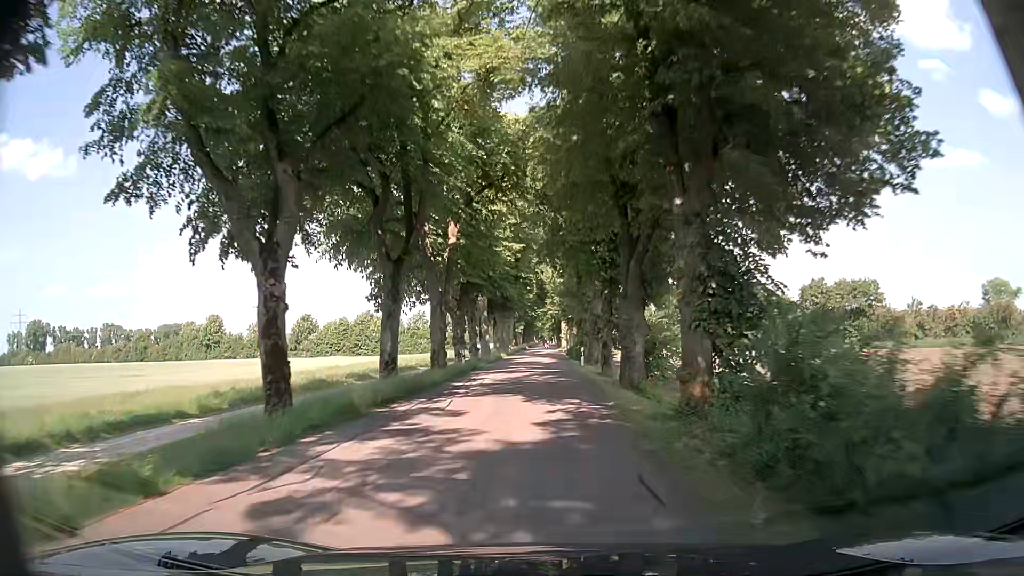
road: tertiary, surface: asphalt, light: Day
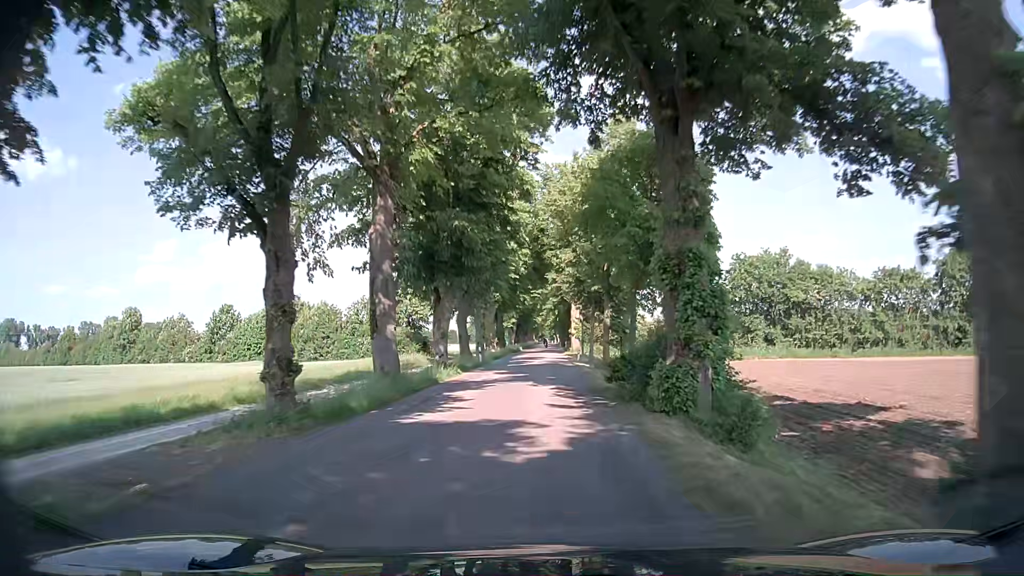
(-0.1, +35.0) m; 0°
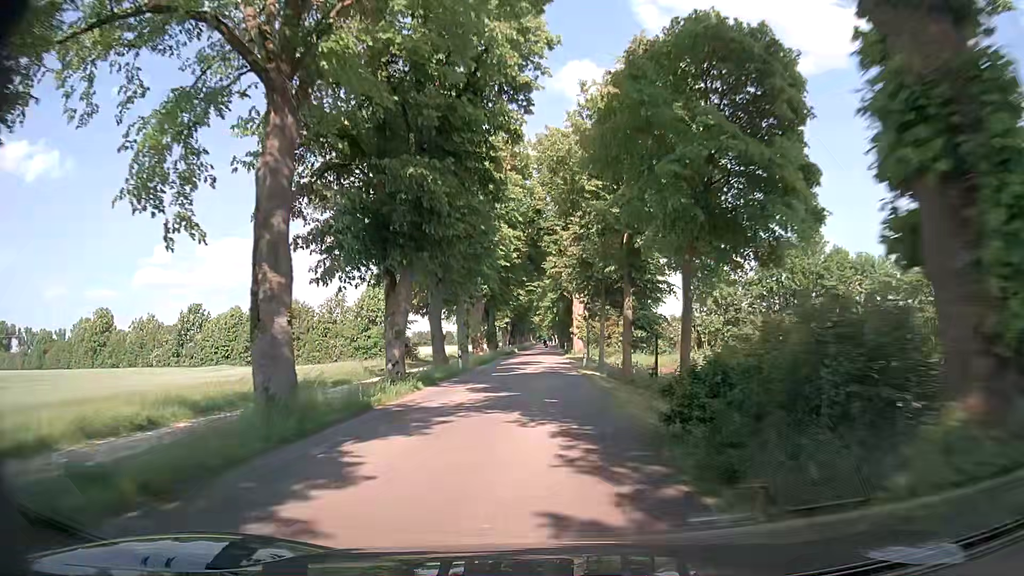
(0.0, +8.9) m; +1°
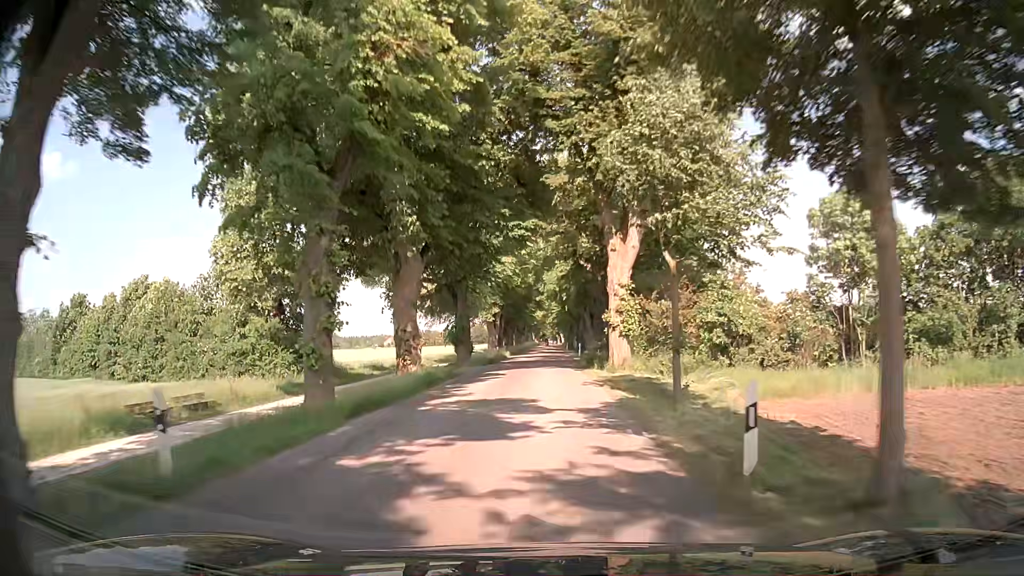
(-0.4, +26.9) m; 0°
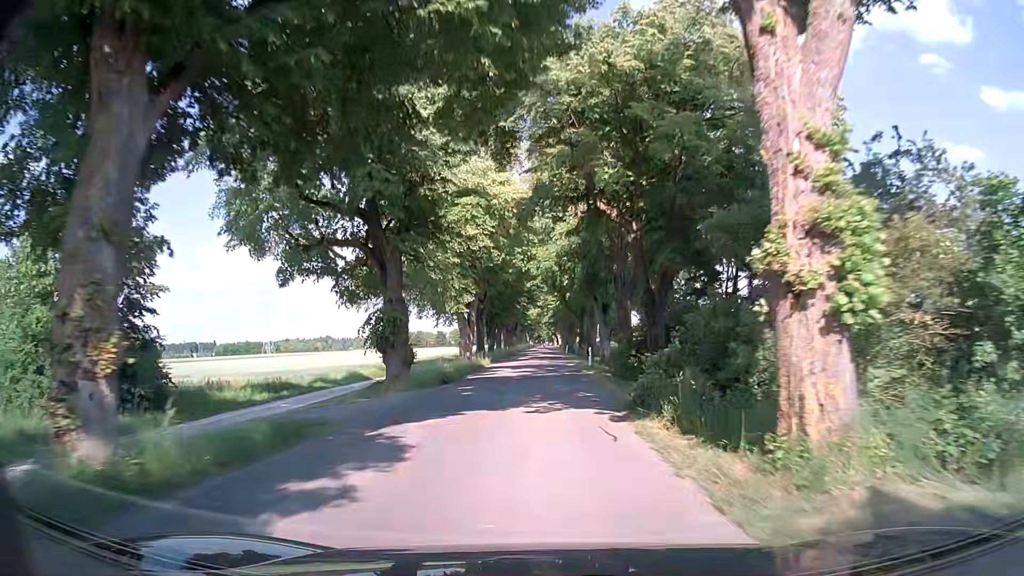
(-0.1, +18.0) m; -1°
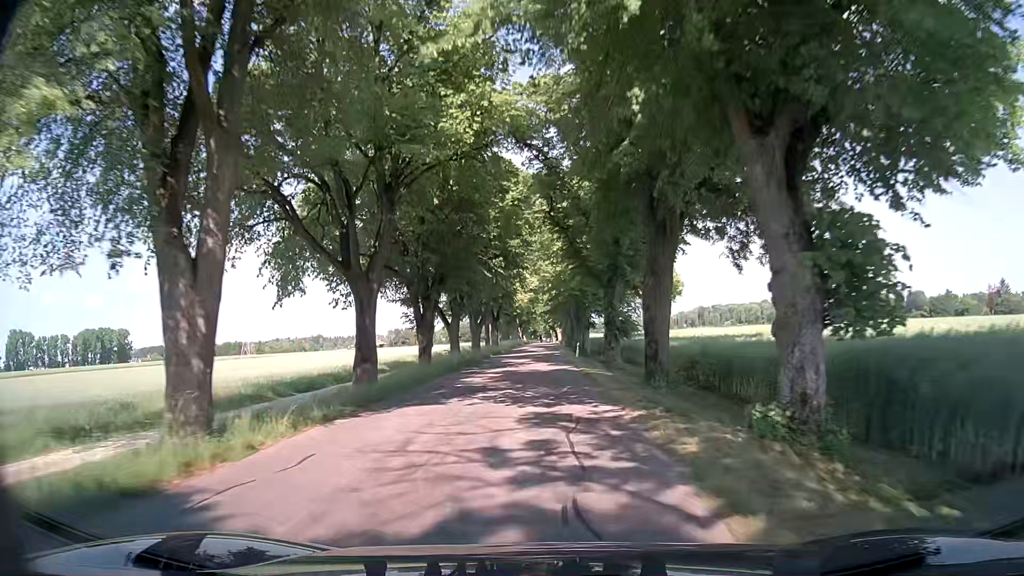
(+0.4, +35.7) m; +1°
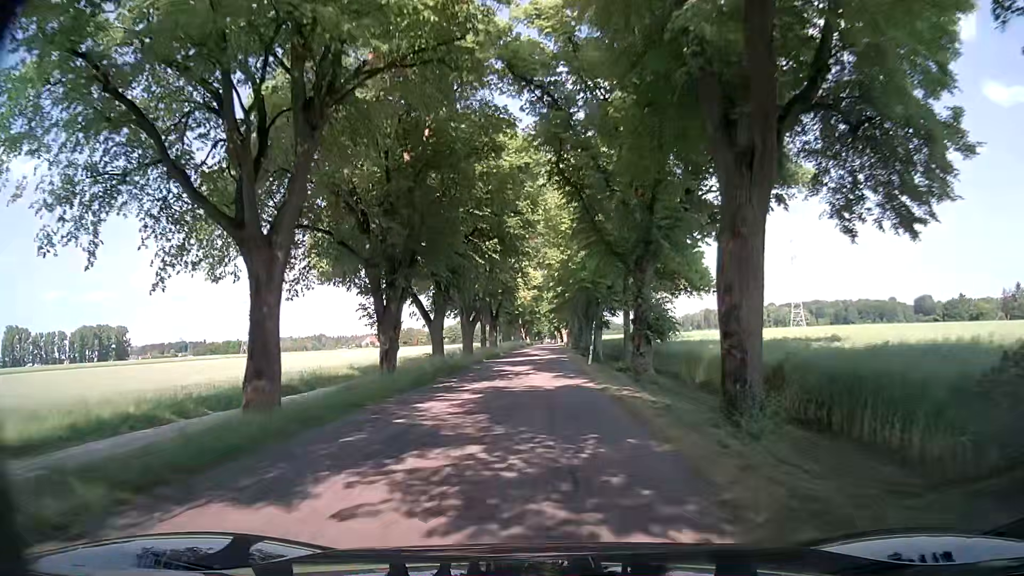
(-0.1, +8.8) m; -2°
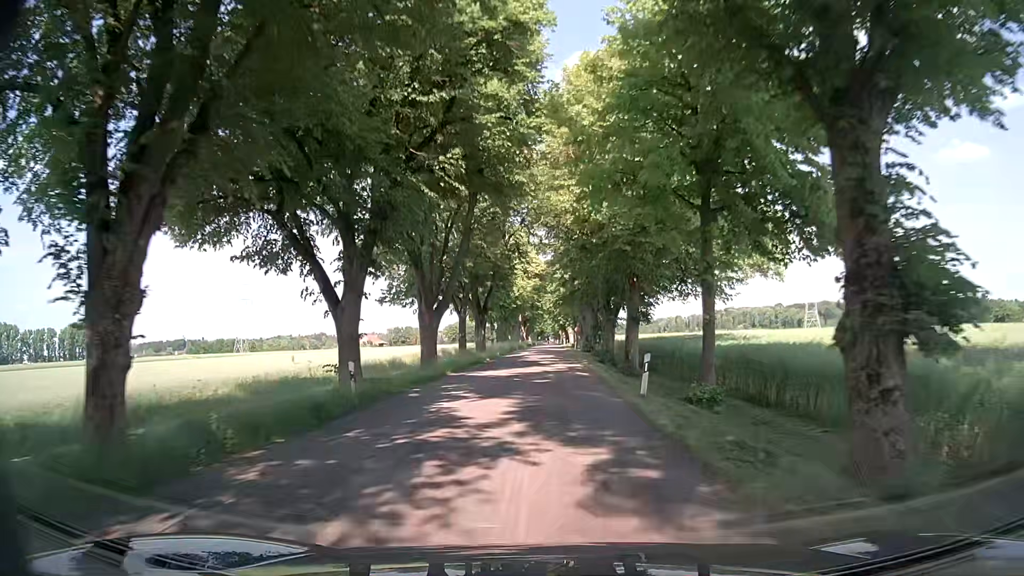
(+0.1, +17.5) m; 0°
(0, +10) (0, +20) (0, +30) (+1, +40) (+1, +50) (+1, +60) (+1, +70) (+1, +80) (+1, +90) (+1, +100) m
